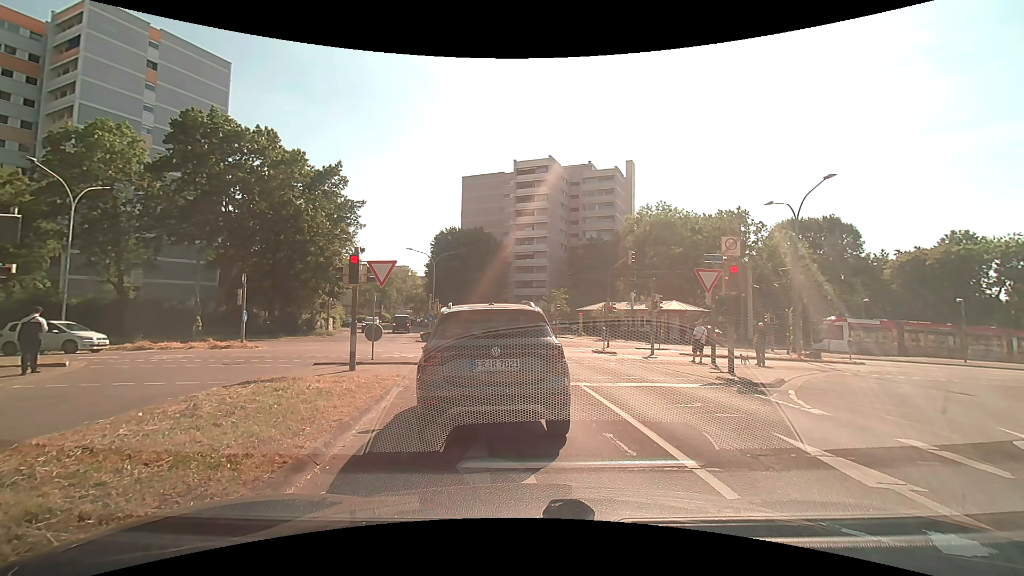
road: residential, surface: asphalt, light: Day
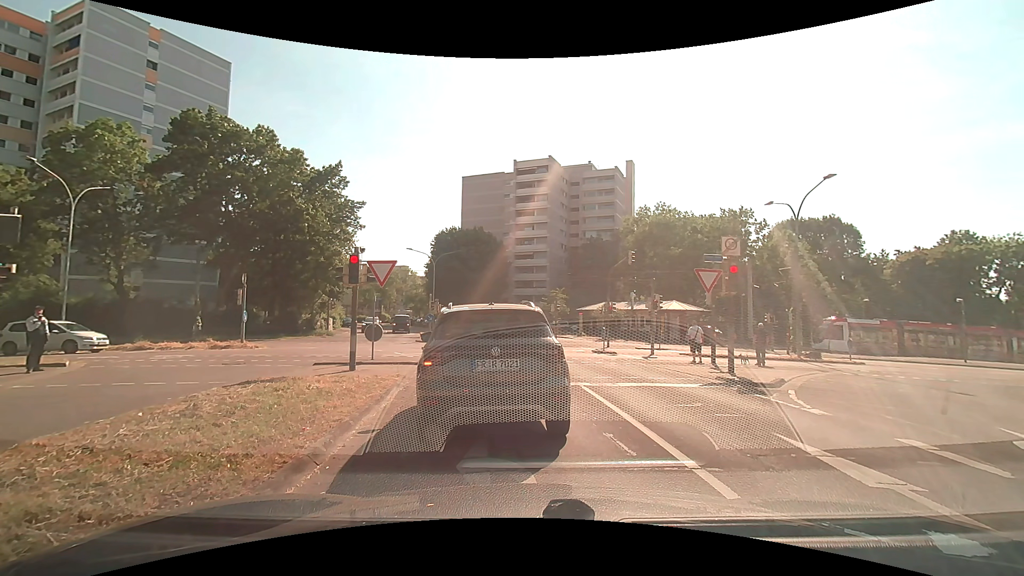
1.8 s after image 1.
(0.0, 0.0) m; 0°
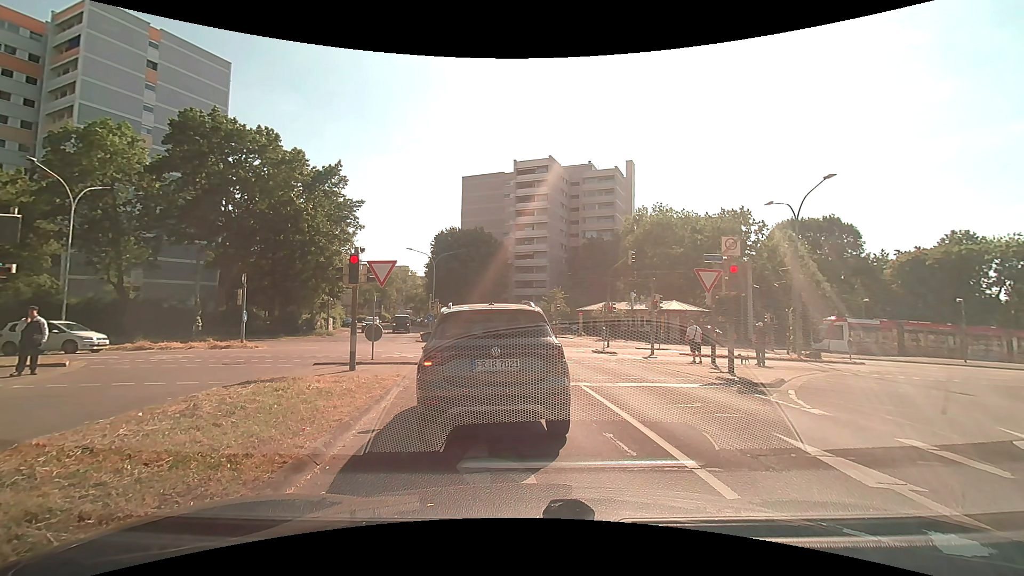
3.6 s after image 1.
(0.0, 0.0) m; 0°
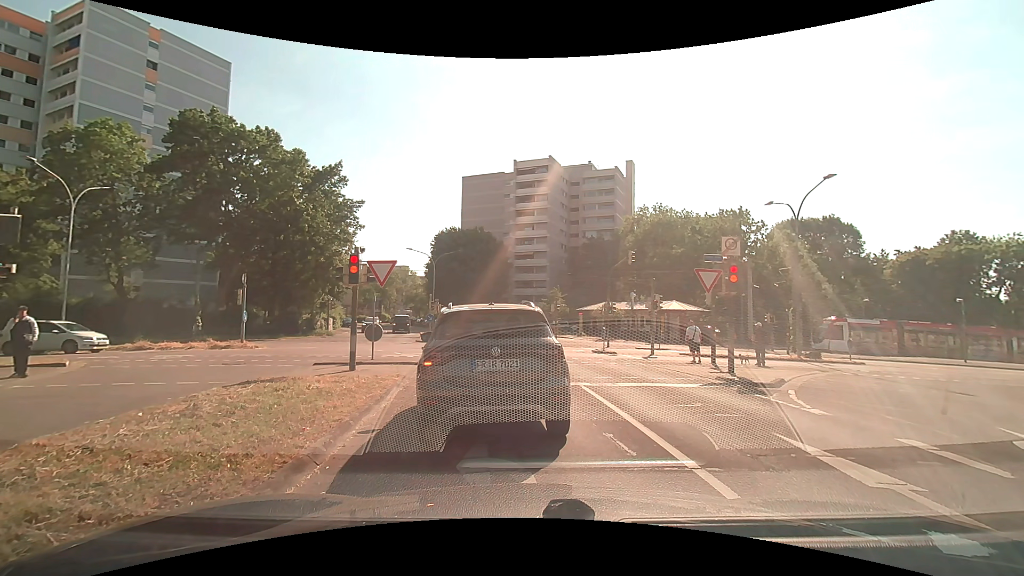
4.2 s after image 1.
(0.0, 0.0) m; 0°
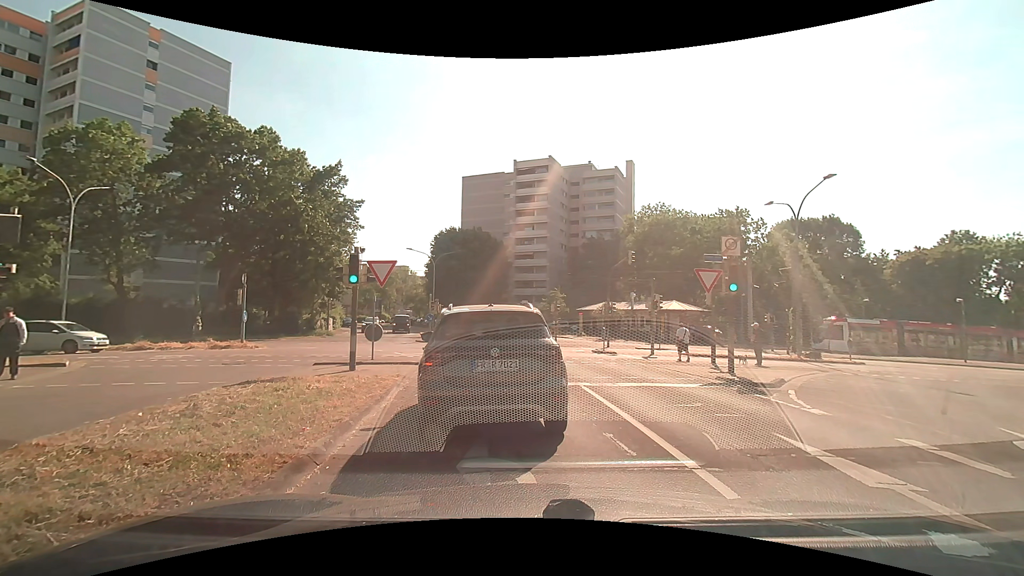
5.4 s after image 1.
(0.0, 0.0) m; 0°
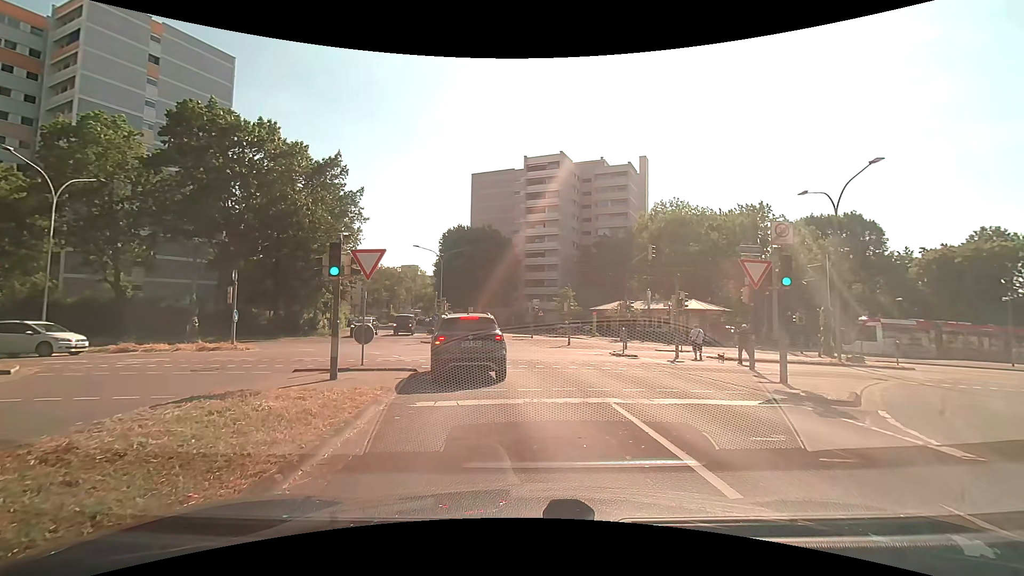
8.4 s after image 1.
(0.0, +2.4) m; -3°
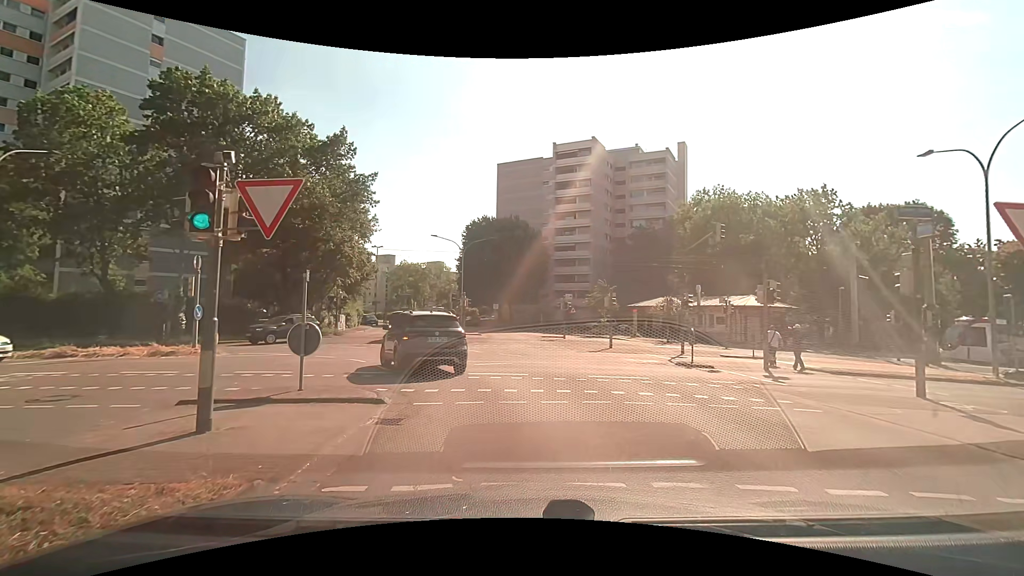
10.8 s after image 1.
(+0.1, +5.9) m; -2°
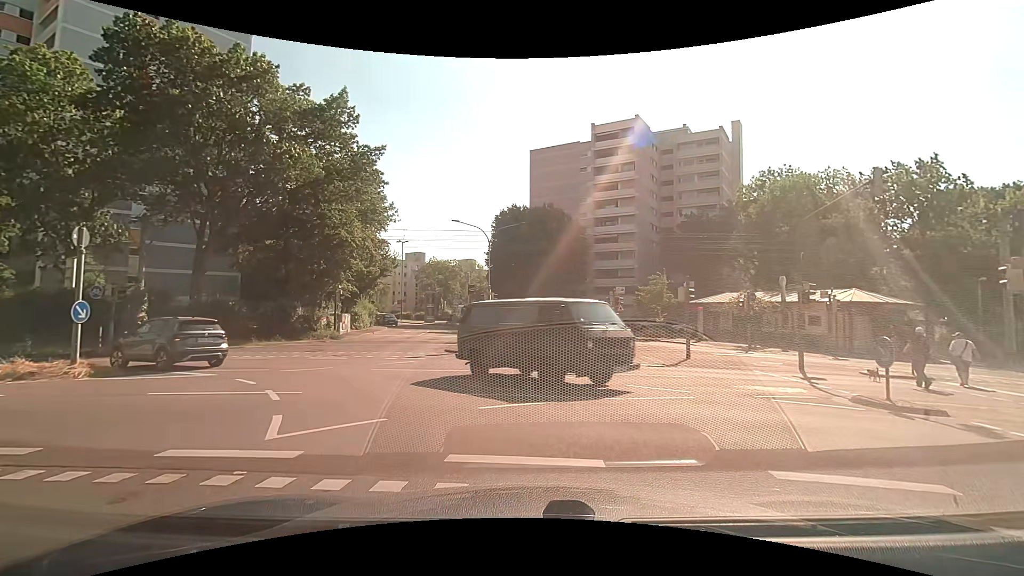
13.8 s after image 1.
(0.0, +7.9) m; -2°
